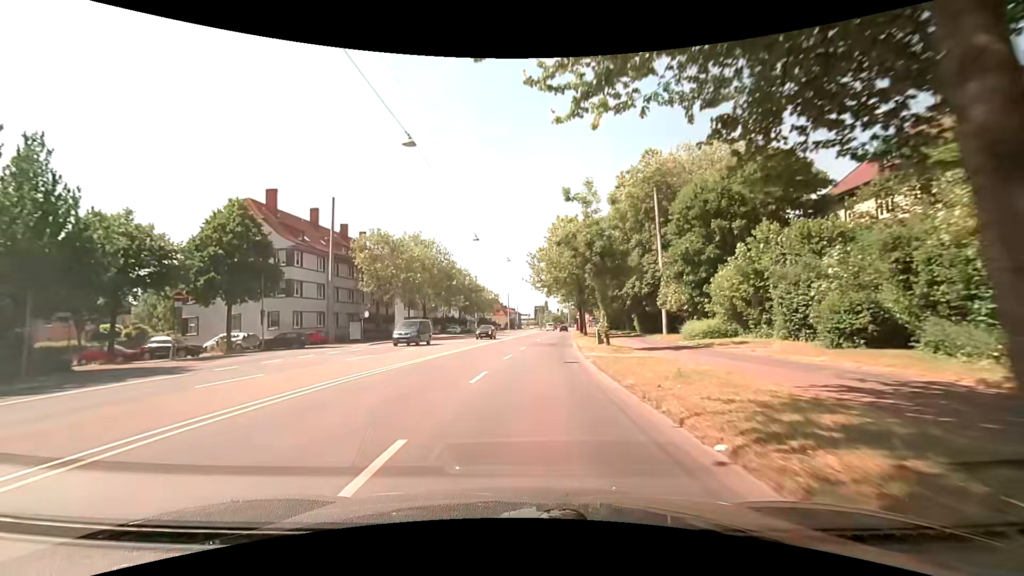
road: primary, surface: asphalt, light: Day
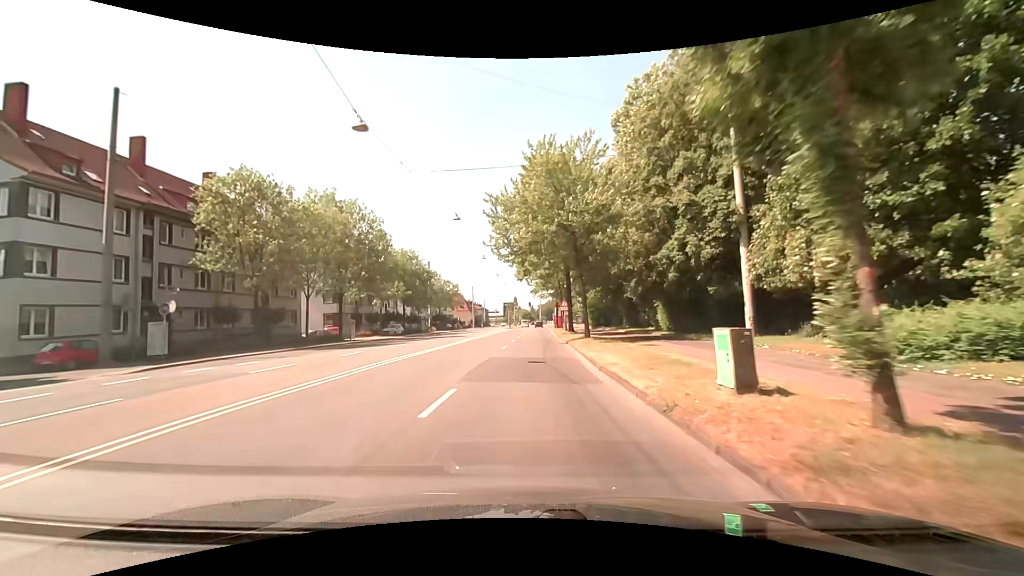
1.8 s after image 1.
(+0.8, +22.8) m; +3°
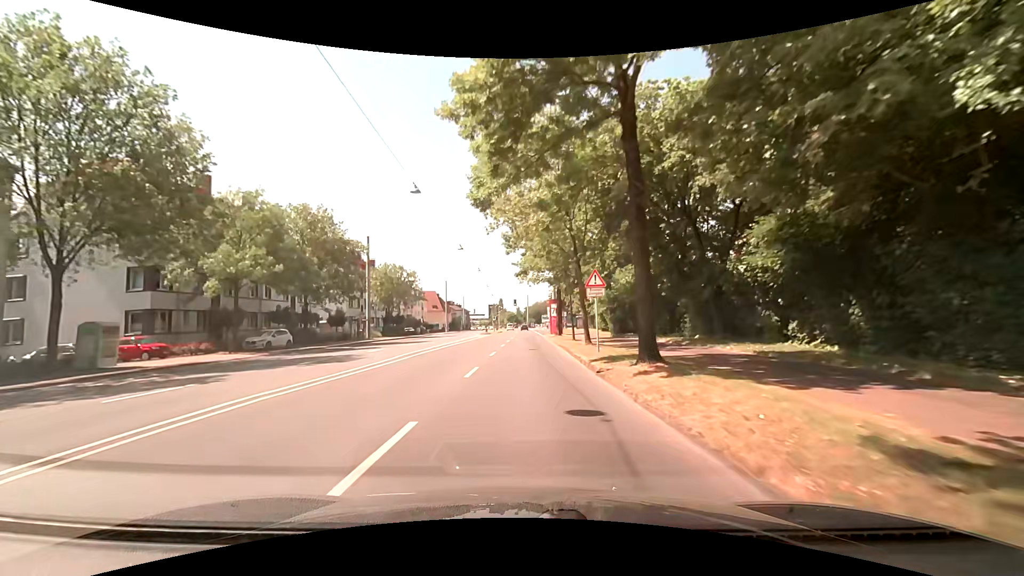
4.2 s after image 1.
(+0.6, +30.3) m; +2°
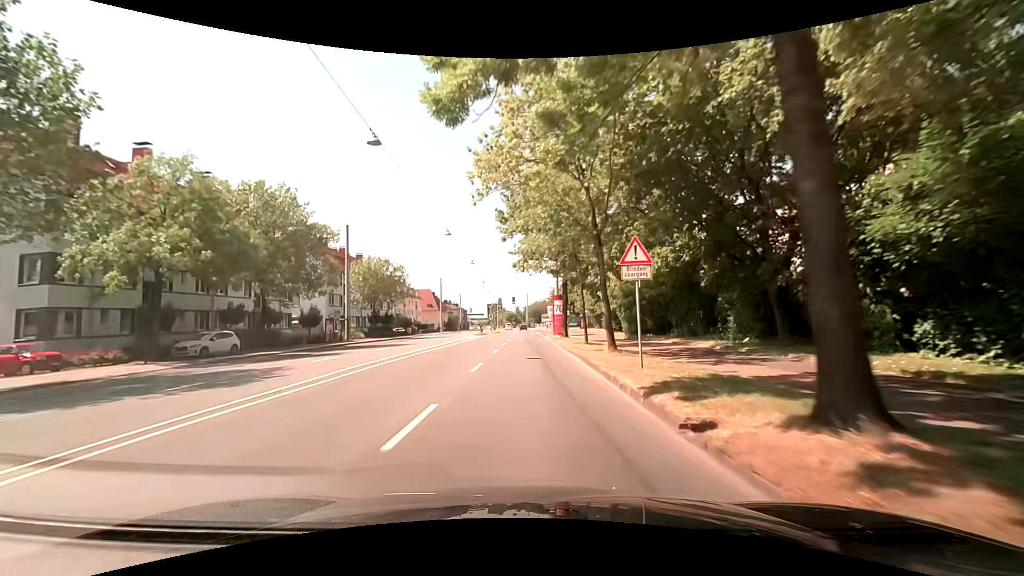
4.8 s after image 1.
(0.0, +7.5) m; 0°
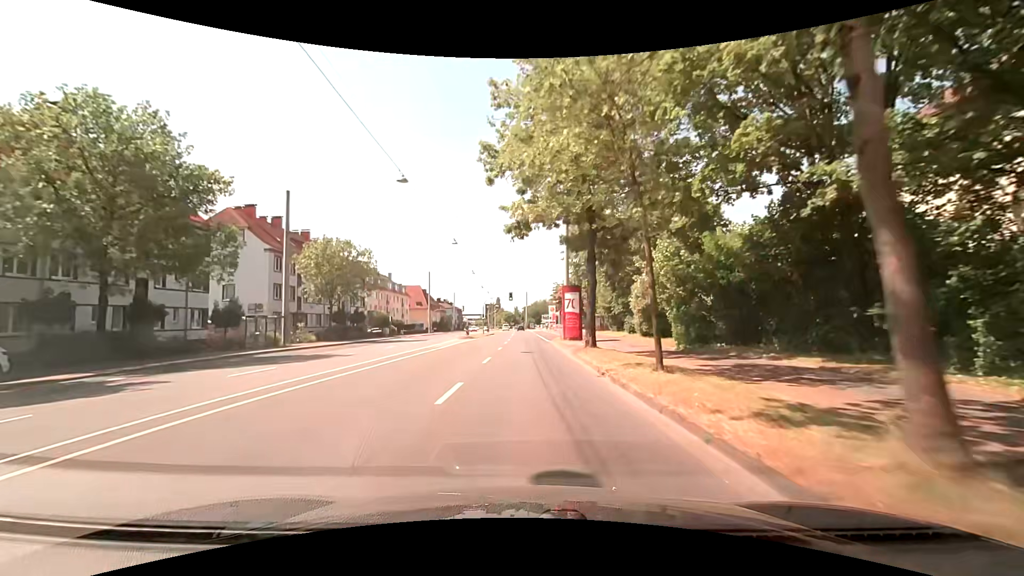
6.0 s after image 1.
(+0.1, +15.1) m; 0°
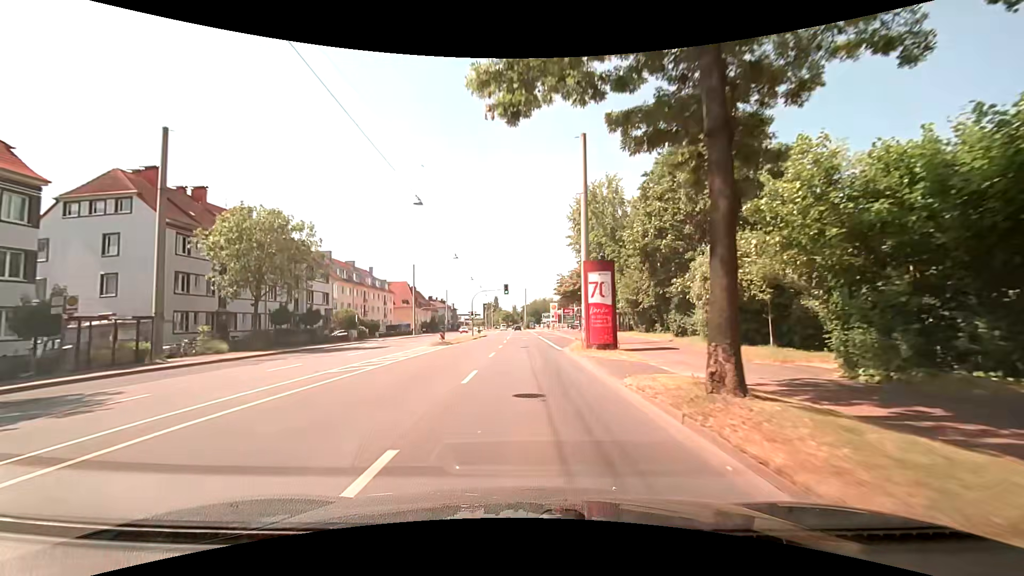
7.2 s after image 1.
(+0.1, +15.0) m; 0°
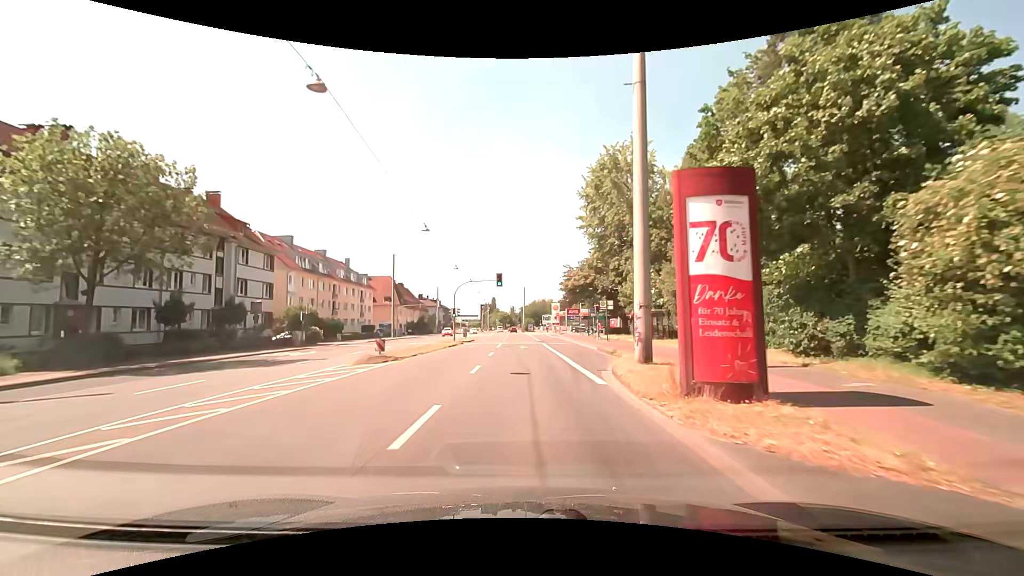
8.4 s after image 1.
(+0.2, +15.0) m; +1°
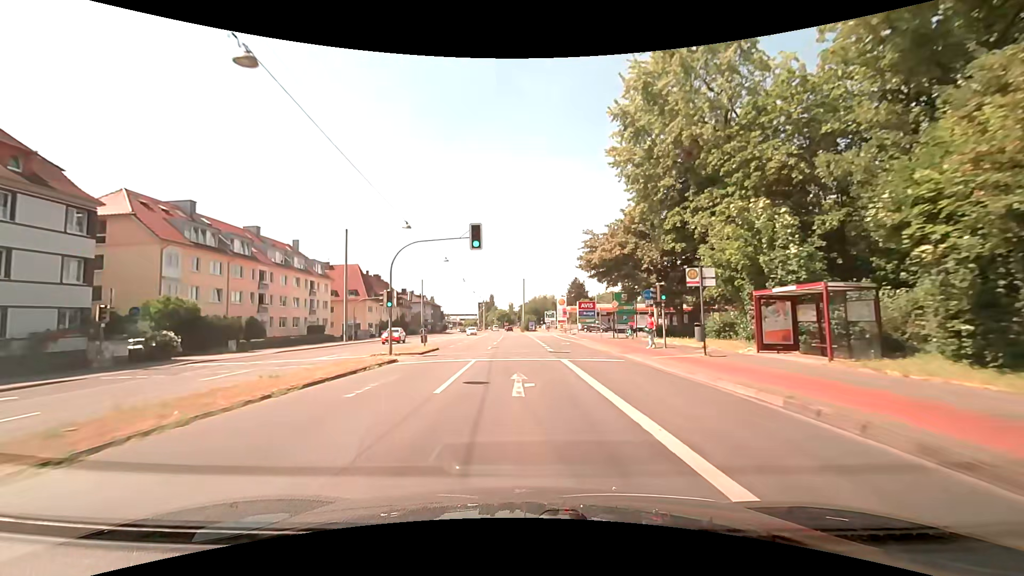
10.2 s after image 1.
(0.0, +22.6) m; 0°
(0, +10) (0, +20) (0, +30) (-1, +40) (-1, +50) (-1, +60) (-2, +70) (-2, +80) (-2, +90) (-2, +100) m
